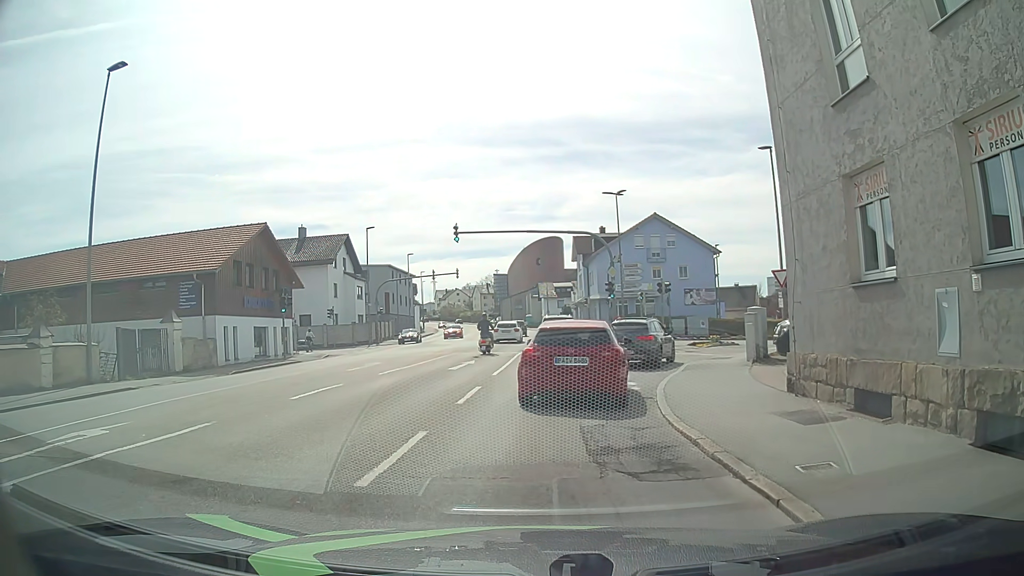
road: tertiary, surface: asphalt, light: Day
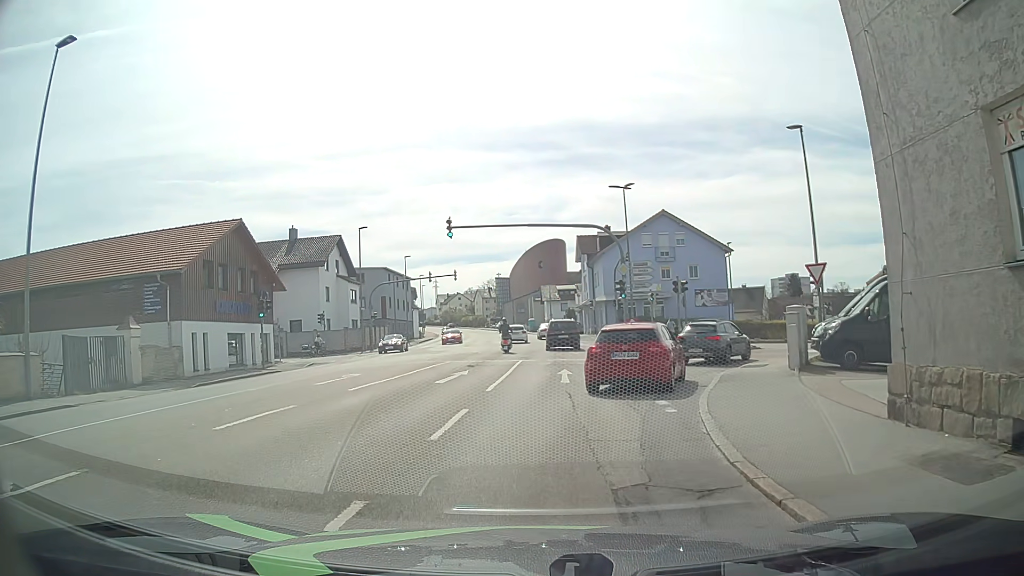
(-0.1, +3.5) m; -2°
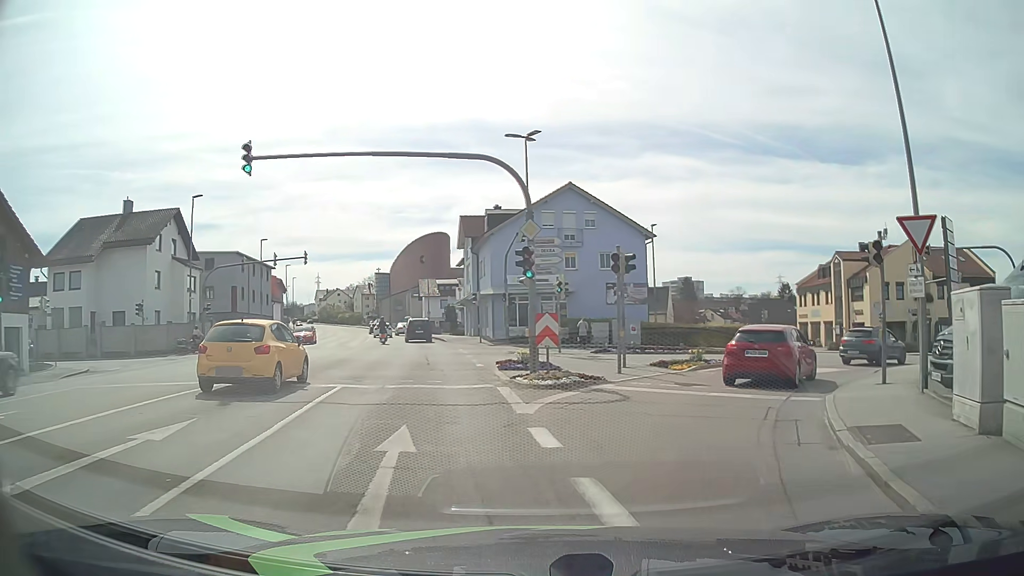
(+0.7, +12.5) m; +10°
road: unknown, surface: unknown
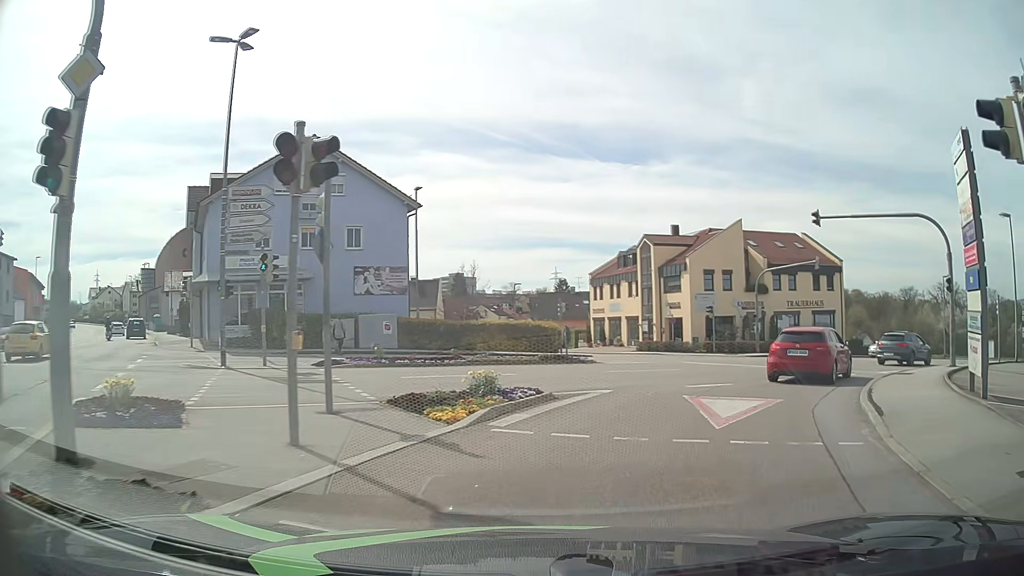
(+1.9, +11.2) m; +21°
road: tertiary_link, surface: asphalt
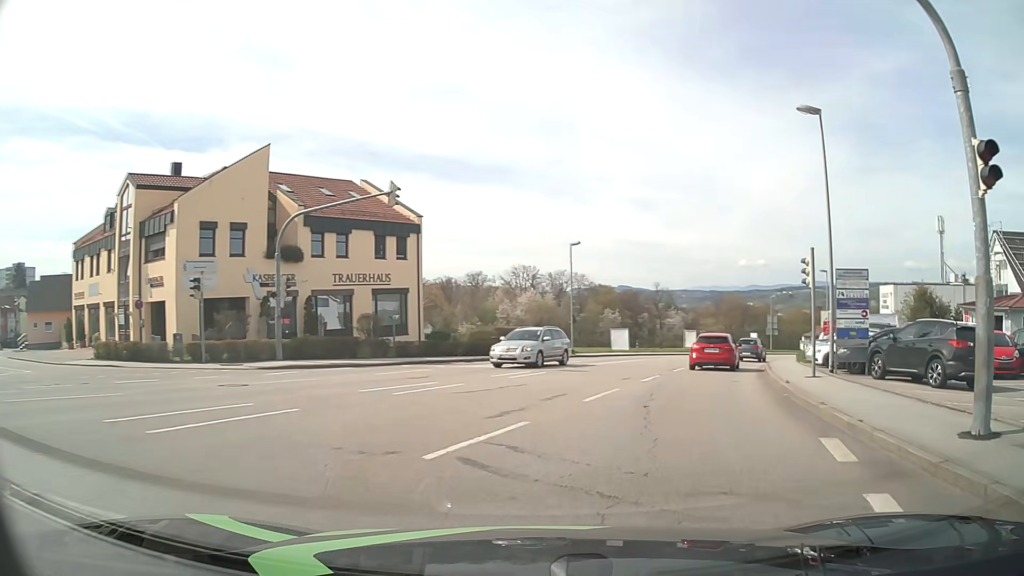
(+6.1, +19.9) m; +37°
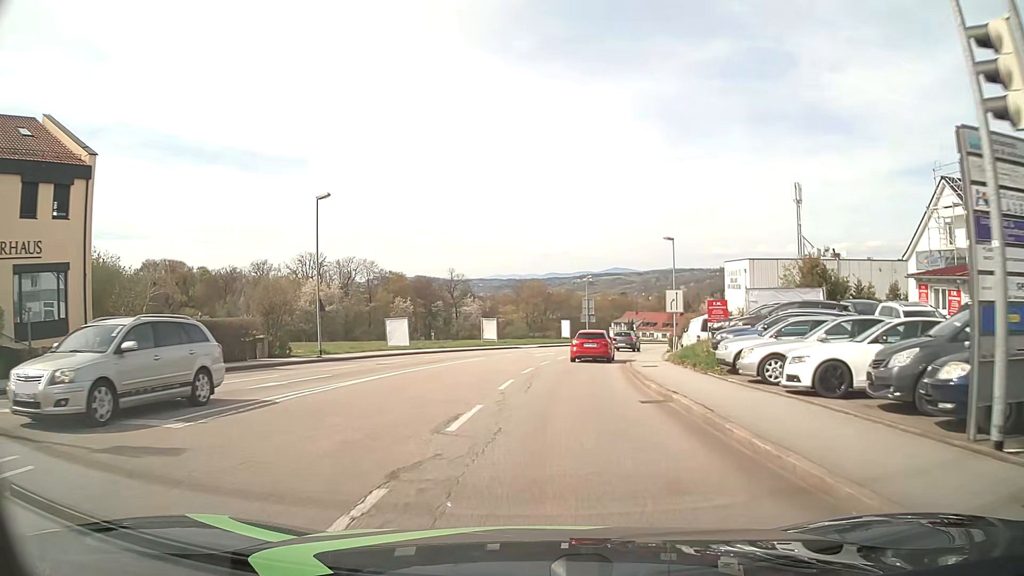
(+3.0, +15.5) m; +17°
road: tertiary
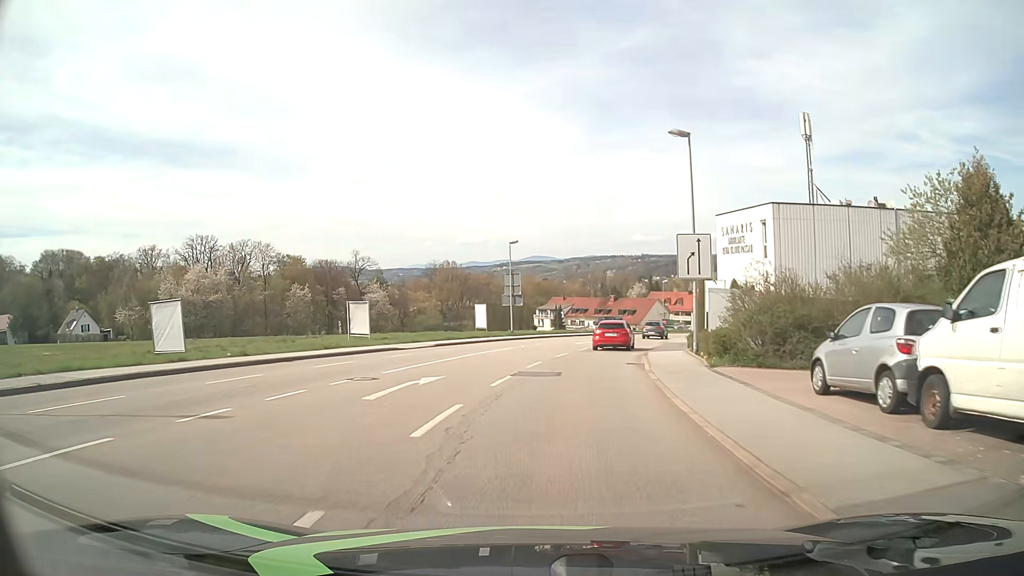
(+1.3, +25.2) m; +7°
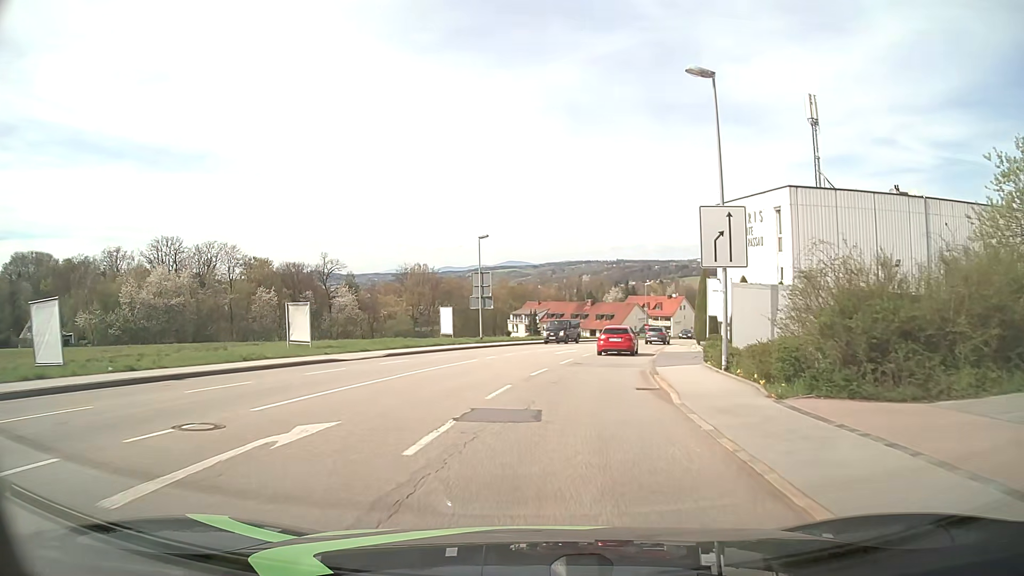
(0.0, +6.9) m; +2°
(0, +10) (+1, +20) (+3, +30) (+5, +40) (+7, +49) (+10, +59) (+13, +68) (+17, +78) (+21, +87) (+25, +96) m
